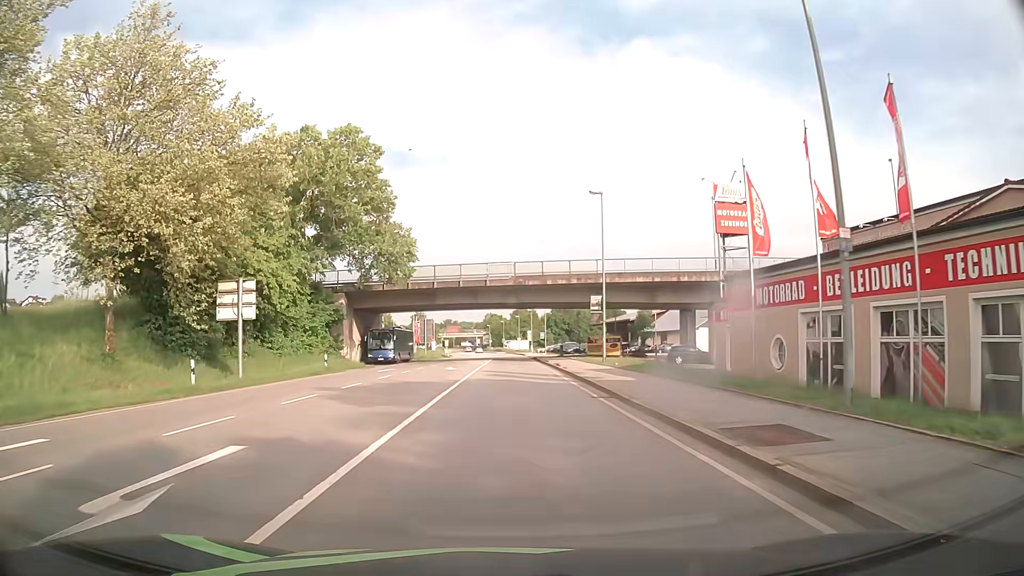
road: primary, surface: asphalt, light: Day
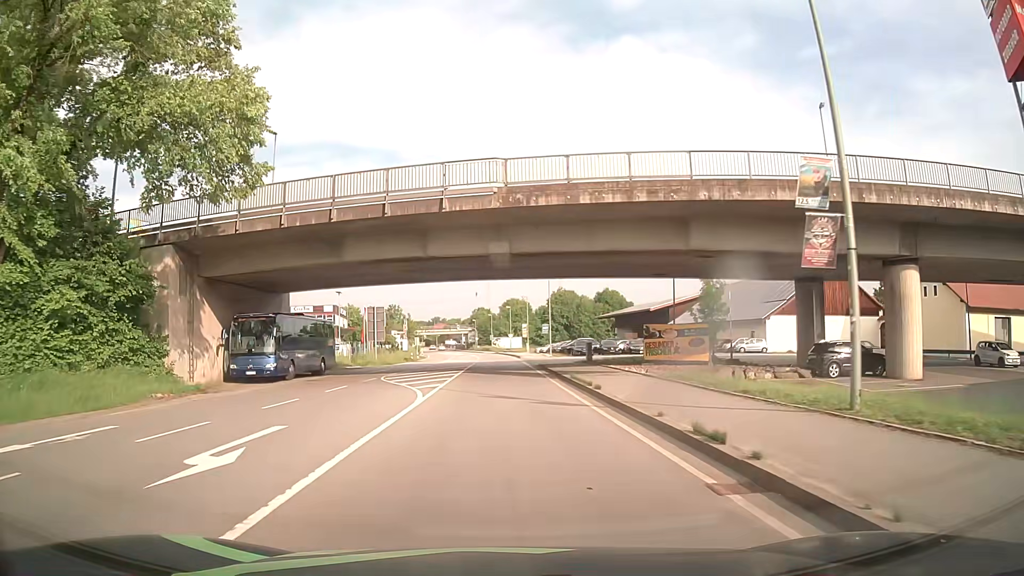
(+0.3, +30.2) m; +1°
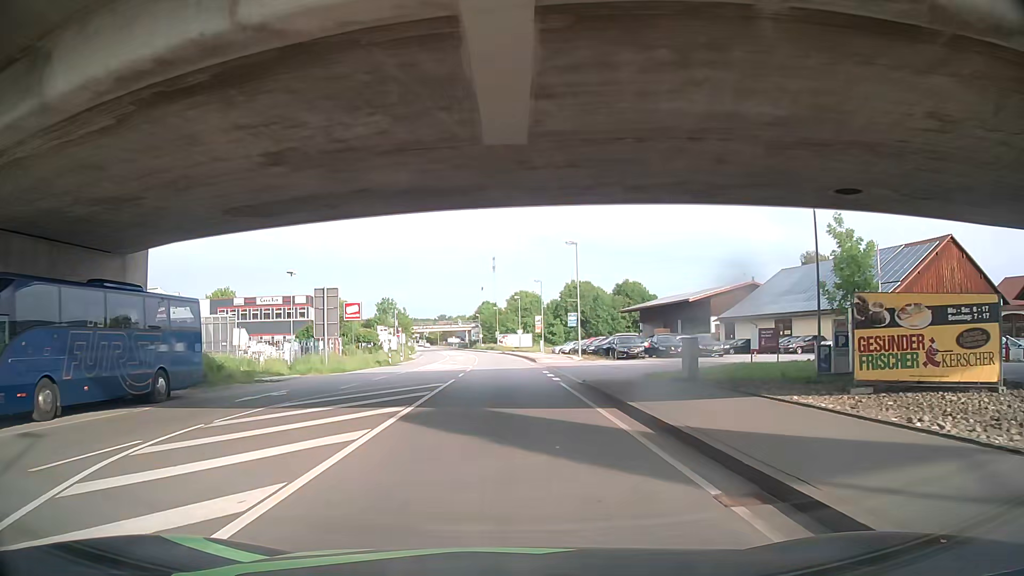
(0.0, +20.6) m; 0°
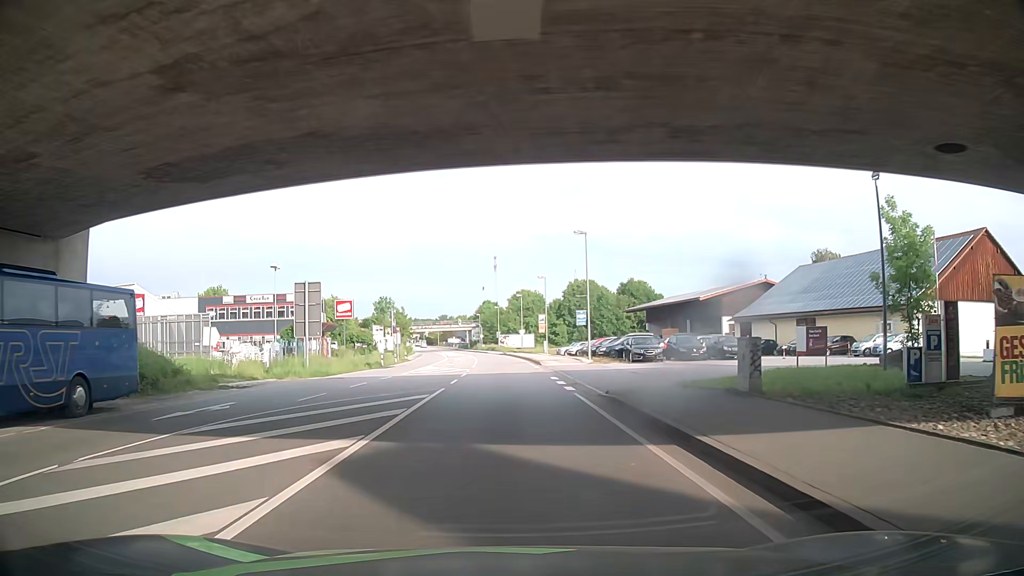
(0.0, +4.7) m; +1°
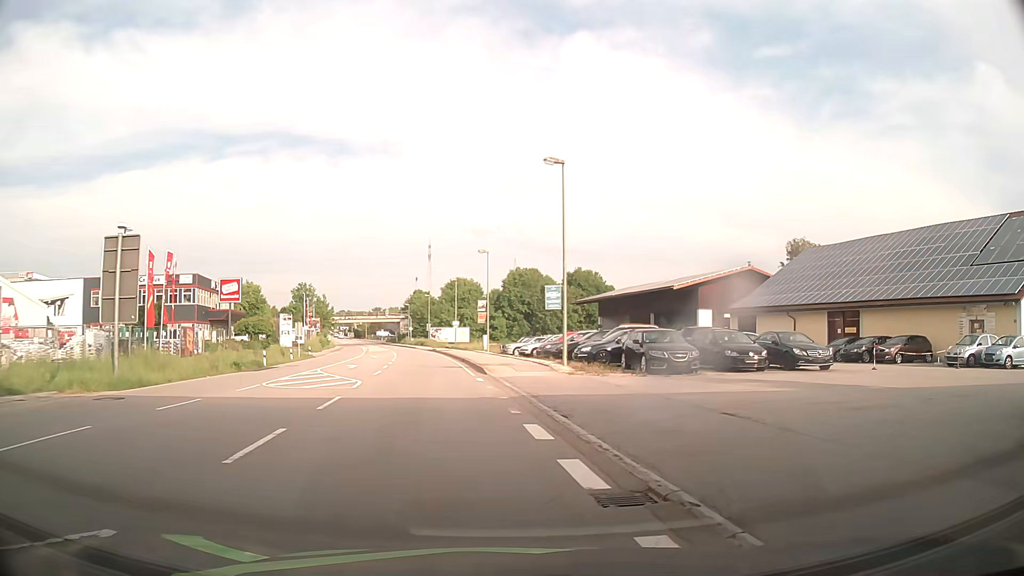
(-0.1, +16.0) m; +3°
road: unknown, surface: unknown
